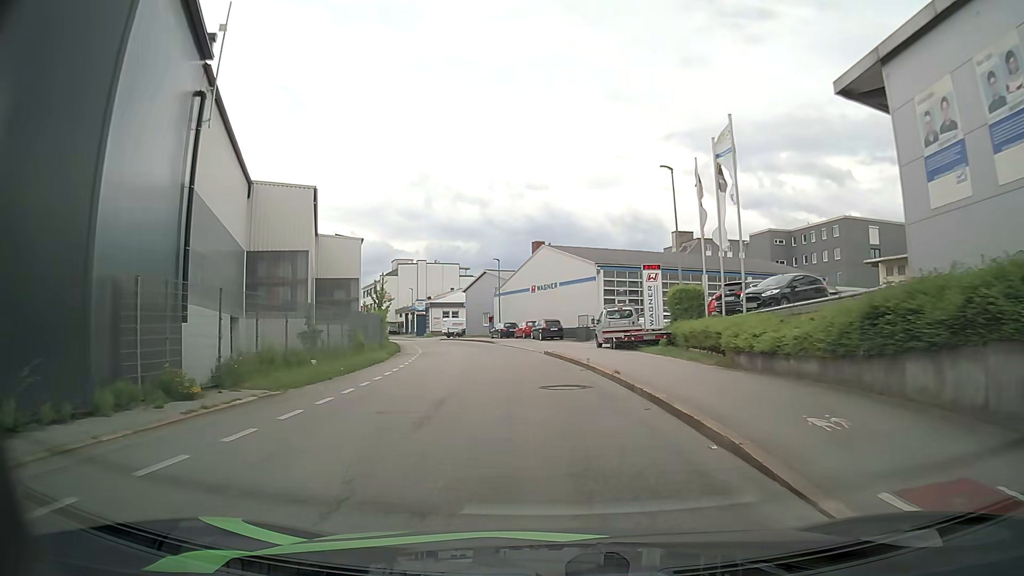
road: residential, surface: asphalt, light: Day
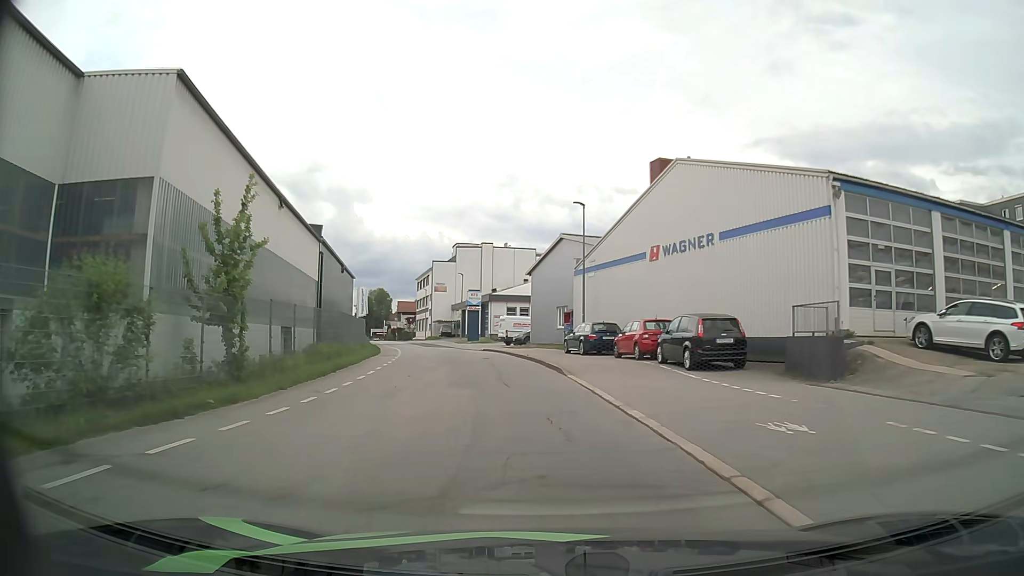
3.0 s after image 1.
(-2.2, +31.9) m; -8°
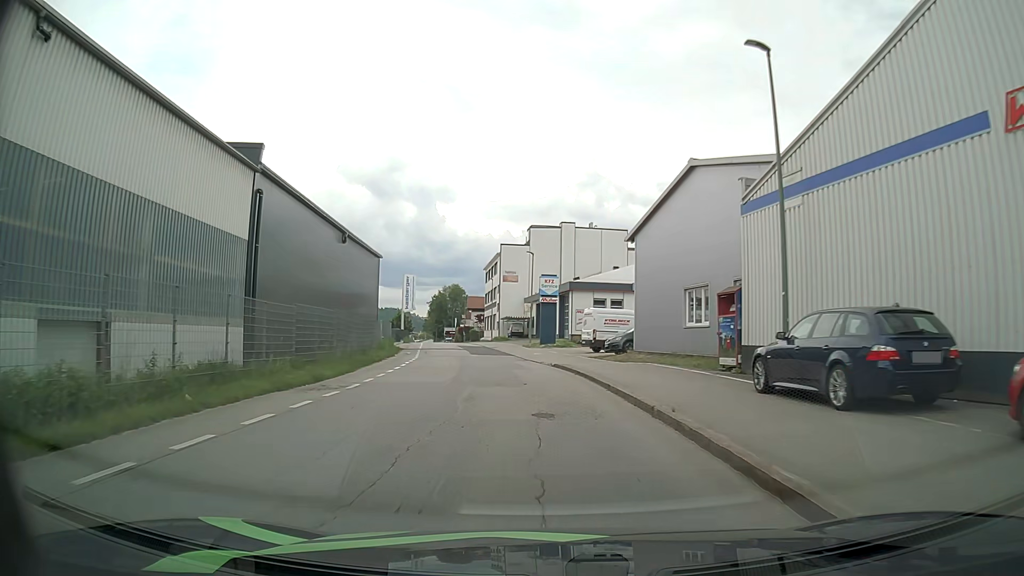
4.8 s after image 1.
(-1.2, +20.6) m; -7°
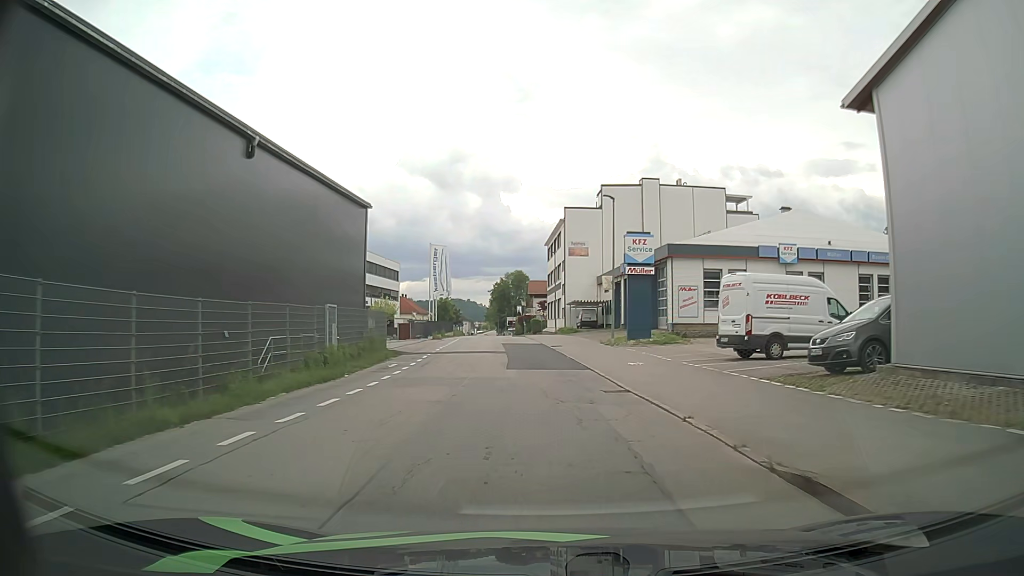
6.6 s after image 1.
(-1.2, +20.2) m; -6°
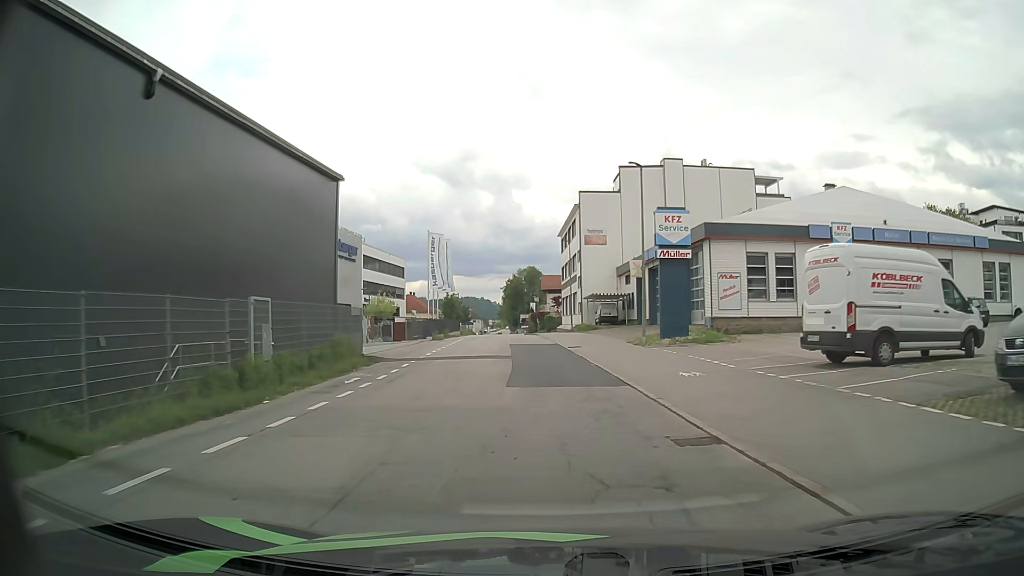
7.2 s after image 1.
(0.0, +6.5) m; 0°
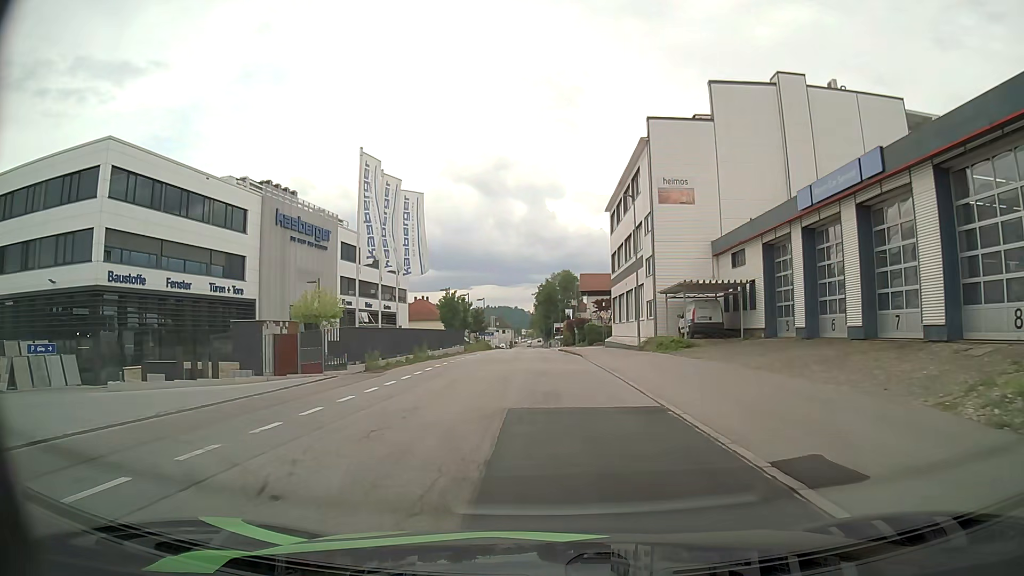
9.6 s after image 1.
(-1.1, +24.8) m; -4°
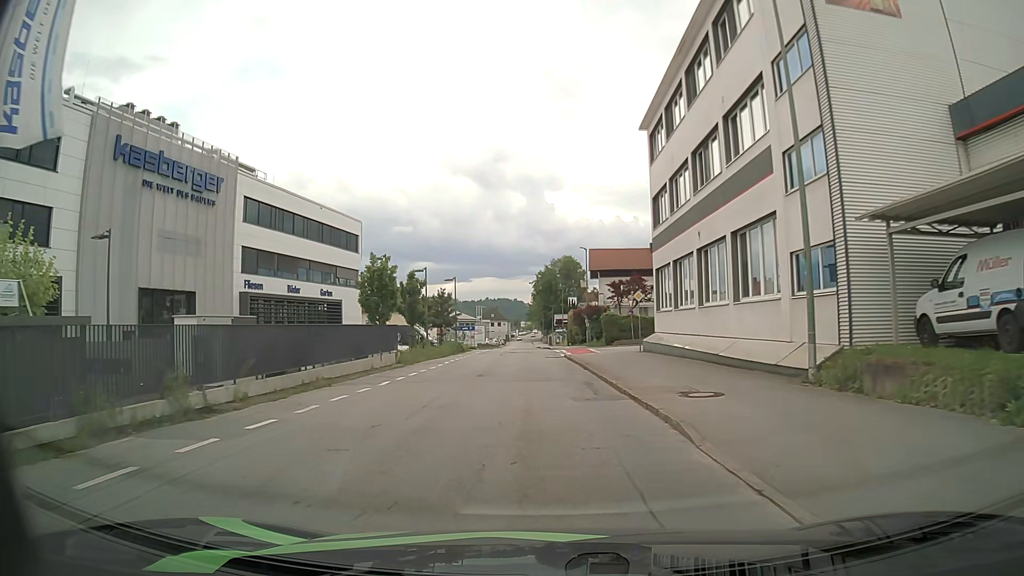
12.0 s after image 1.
(+0.3, +23.7) m; +1°
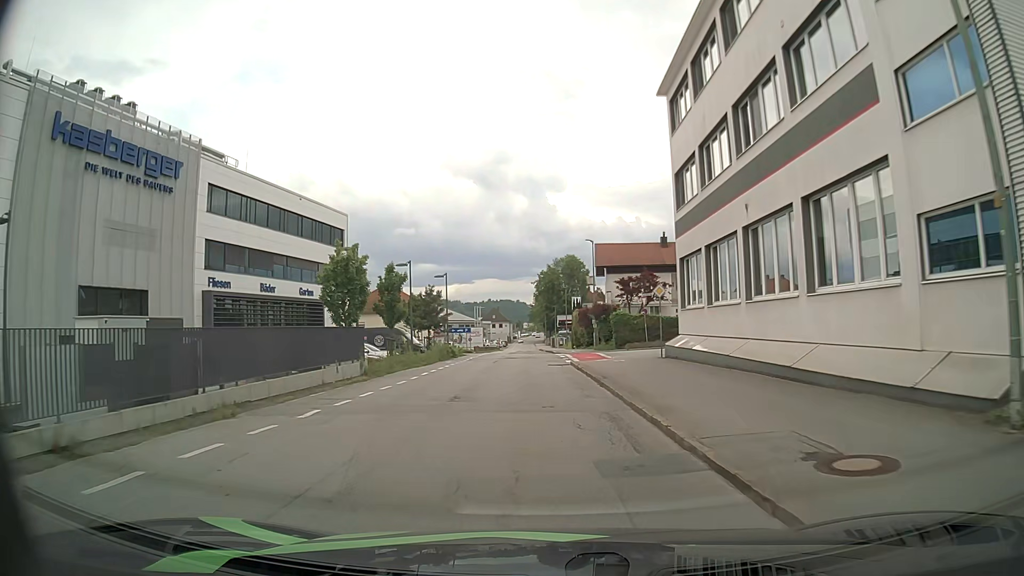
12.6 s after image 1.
(-0.1, +5.9) m; -1°
(0, +10) (0, +20) (0, +30) (-1, +40) (-1, +50) (-1, +60) (-2, +70) (-2, +80) (-2, +90) (-2, +100) m
